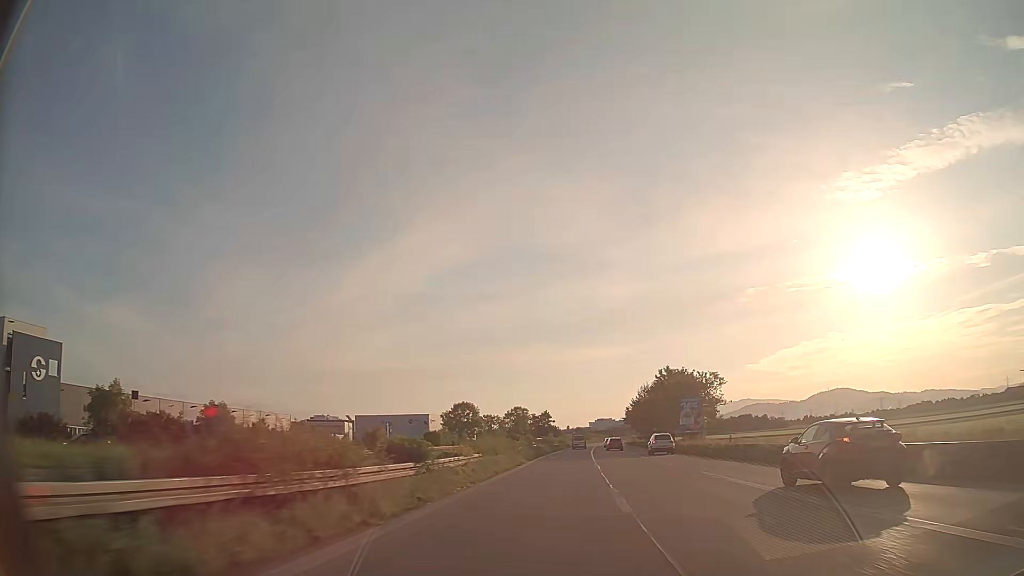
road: trunk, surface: asphalt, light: Day
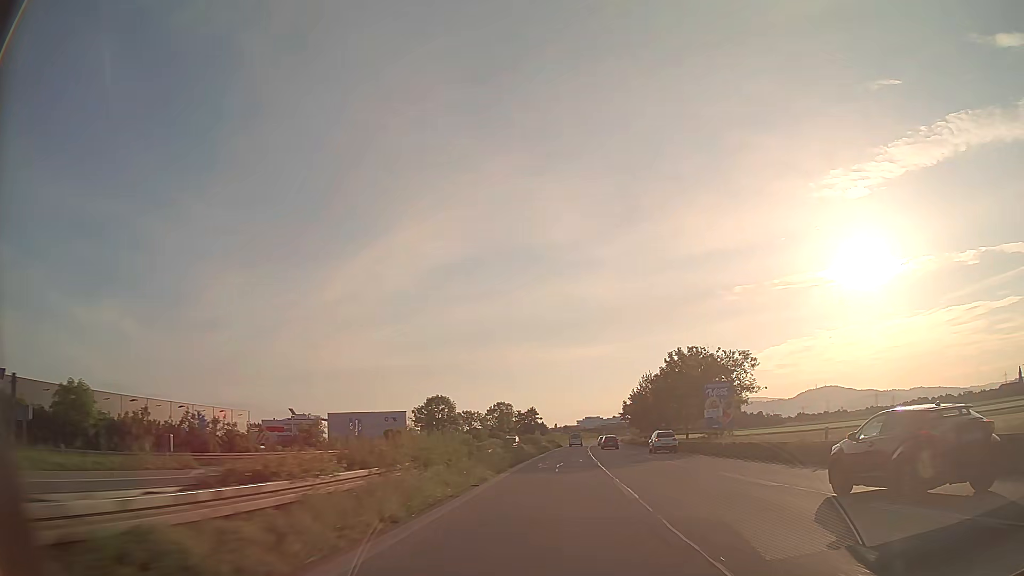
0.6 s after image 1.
(+0.1, +16.2) m; +1°
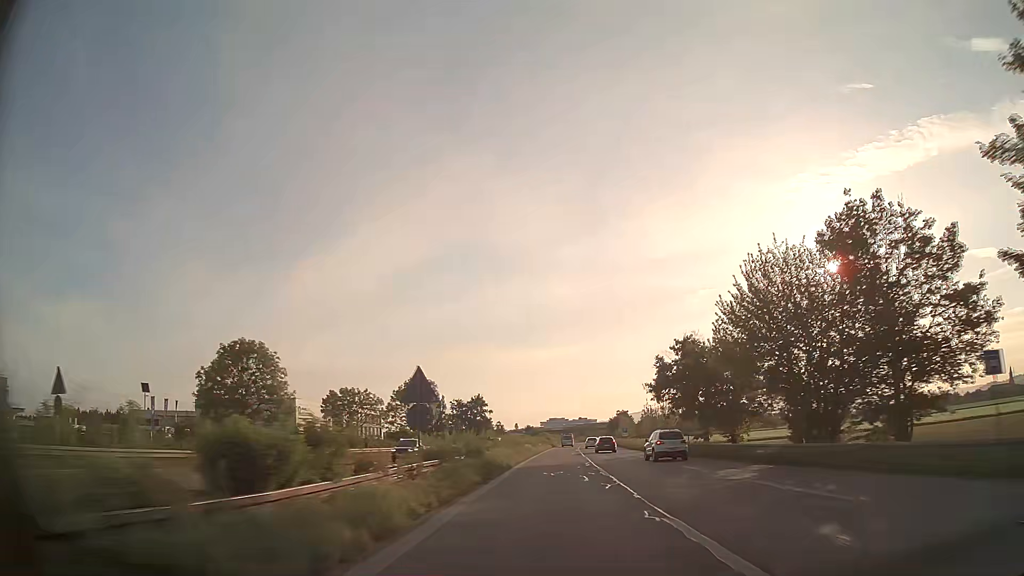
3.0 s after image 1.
(+2.0, +64.7) m; +3°
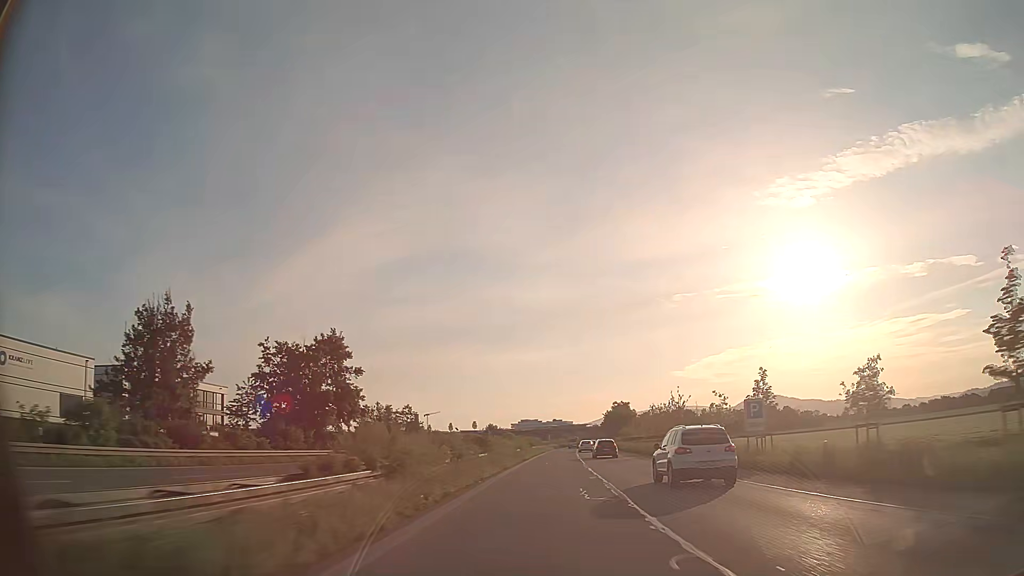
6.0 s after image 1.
(+1.9, +81.5) m; +2°
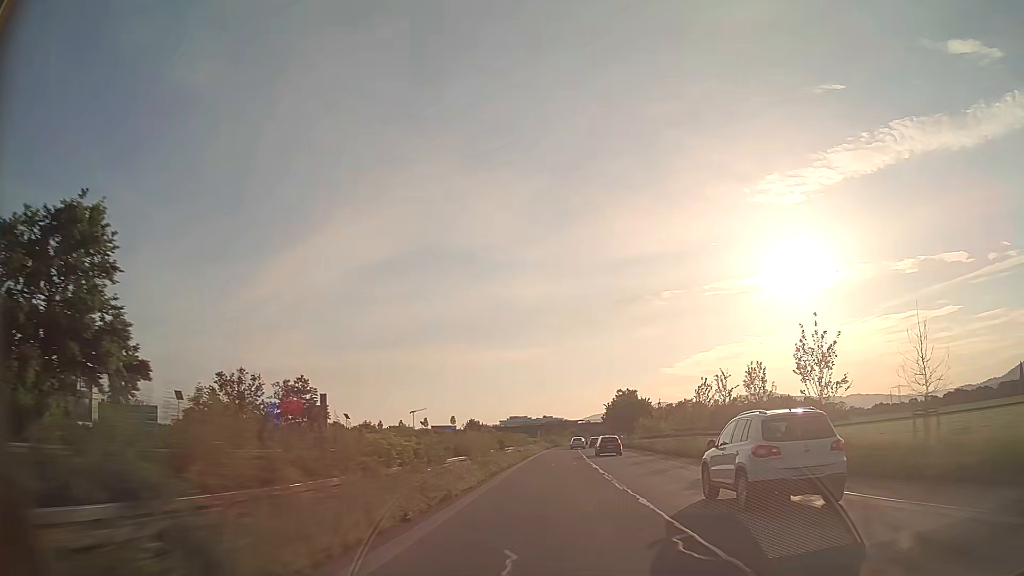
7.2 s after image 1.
(+0.2, +34.2) m; +1°
(0, +10) (0, +20) (0, +30) (0, +40) (0, +50) (+1, +60) (+1, +70) (+1, +80) (+2, +90) (+2, +100) m
